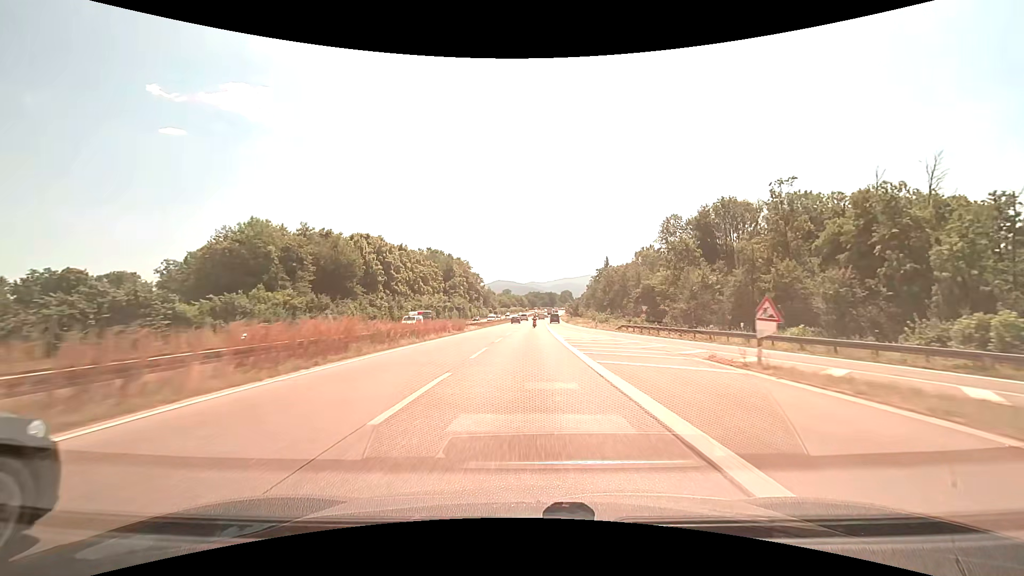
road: trunk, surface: asphalt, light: Day
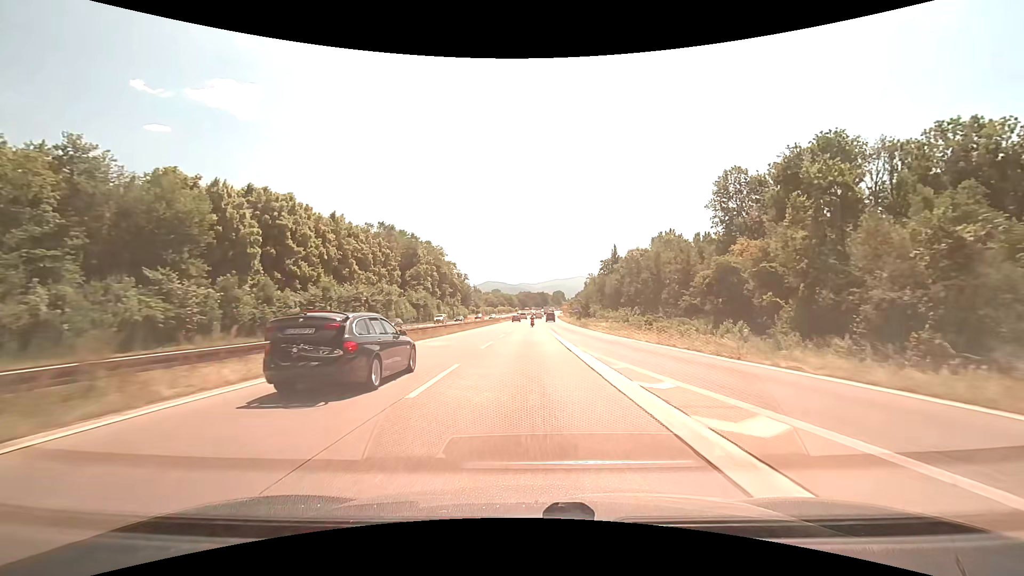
(+0.3, +44.0) m; +1°
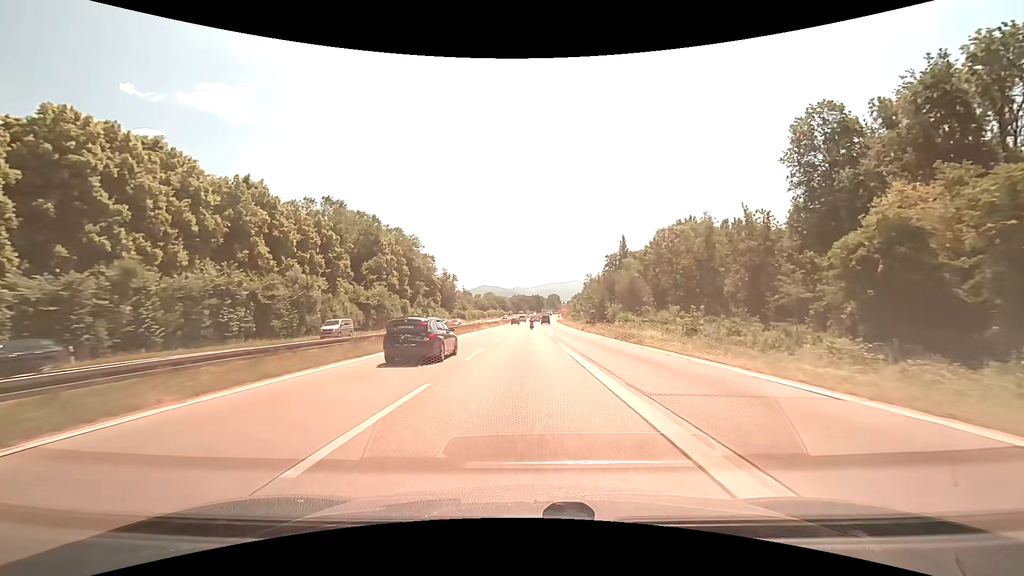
(+0.2, +28.5) m; +1°
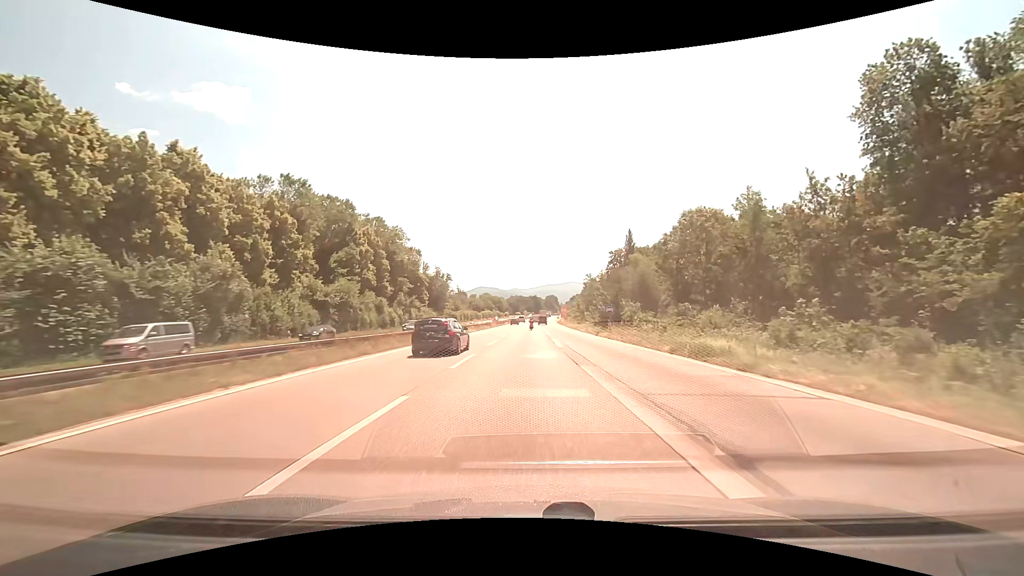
(0.0, +14.0) m; 0°
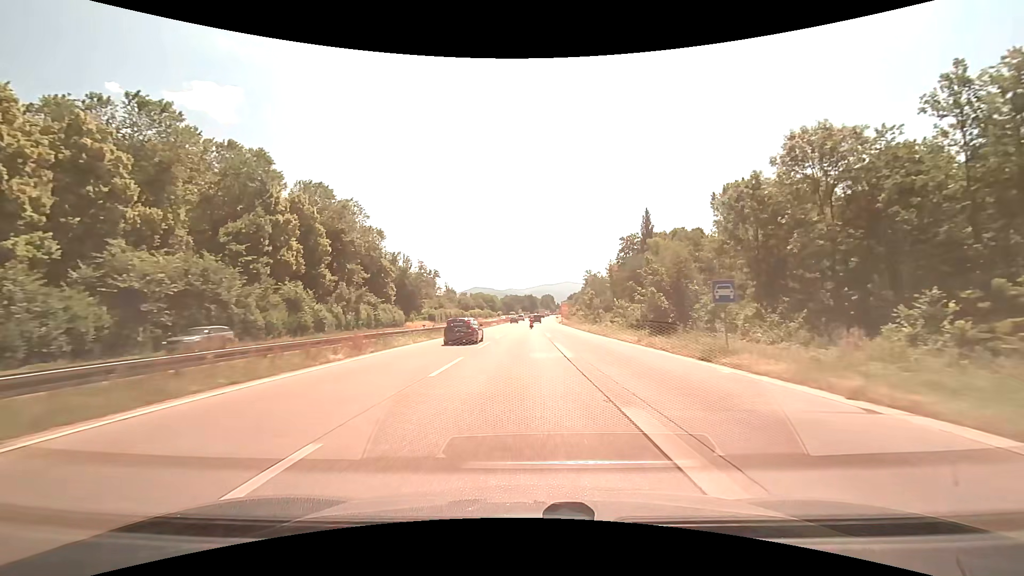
(+0.2, +27.4) m; +1°
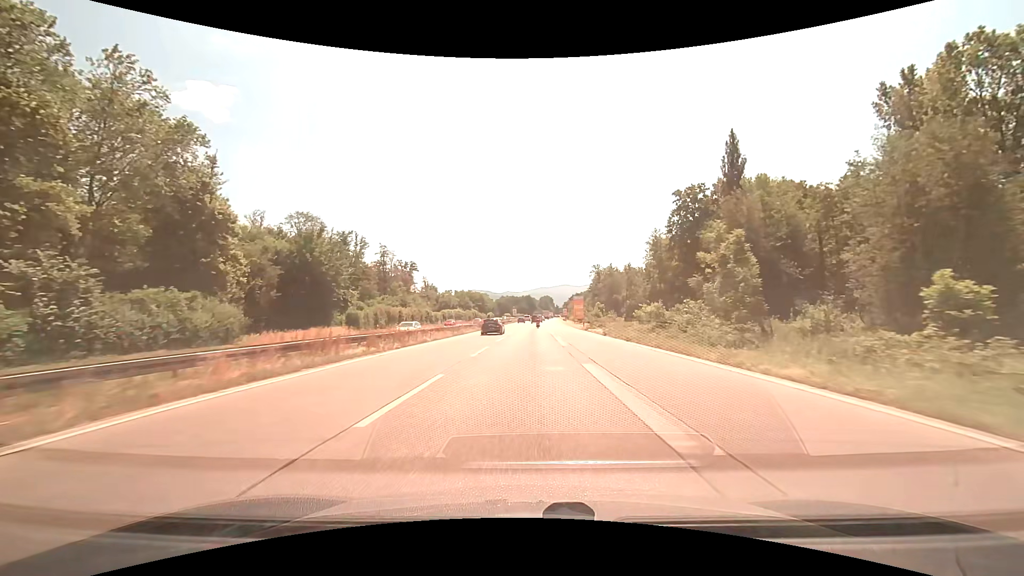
(0.0, +52.3) m; 0°
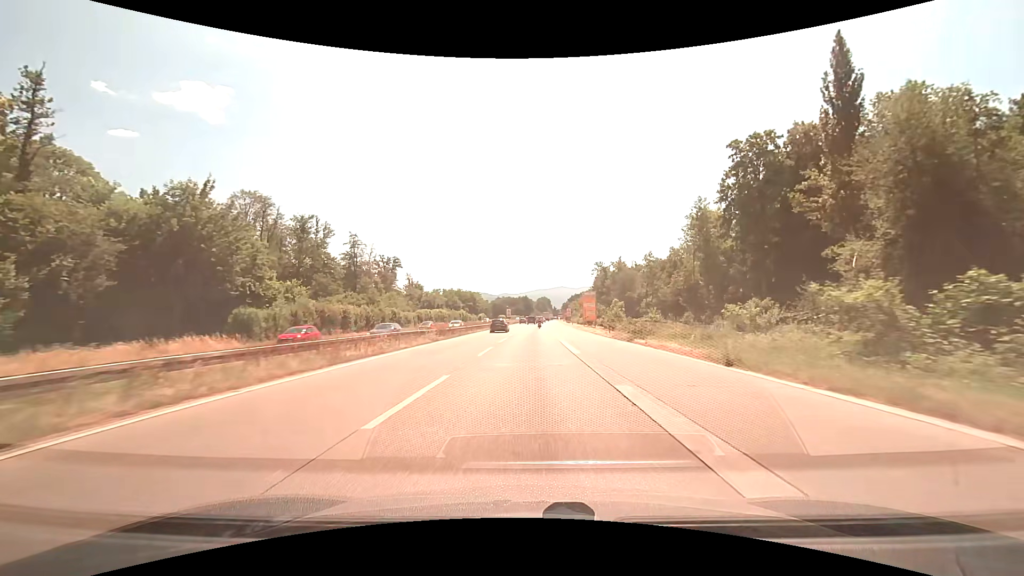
(+0.1, +24.8) m; +1°
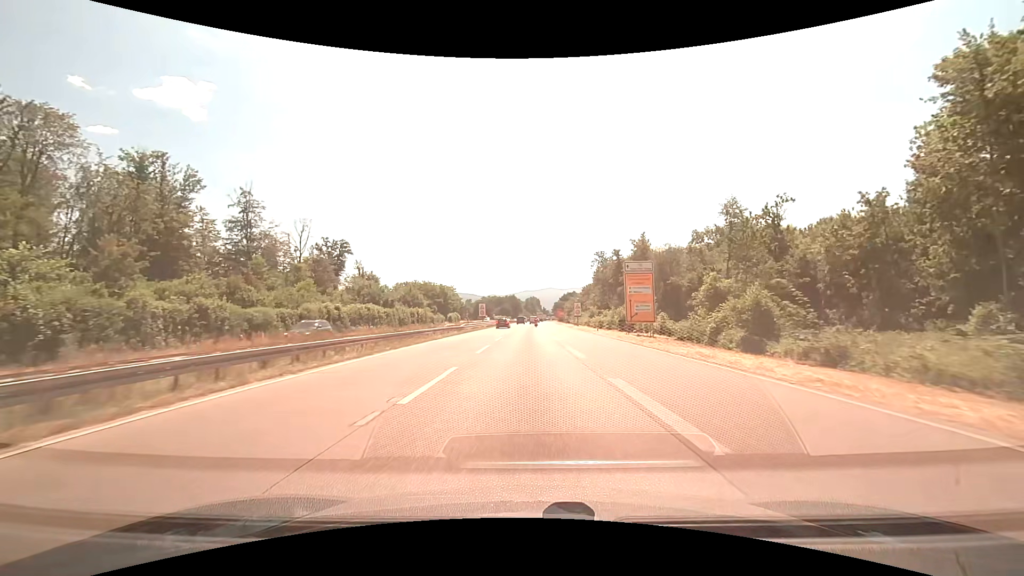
(+0.4, +46.9) m; +1°
(0, +10) (0, +20) (0, +30) (+1, +40) (+1, +50) (+2, +60) (+3, +70) (+3, +80) (+4, +90) (+4, +100) m
